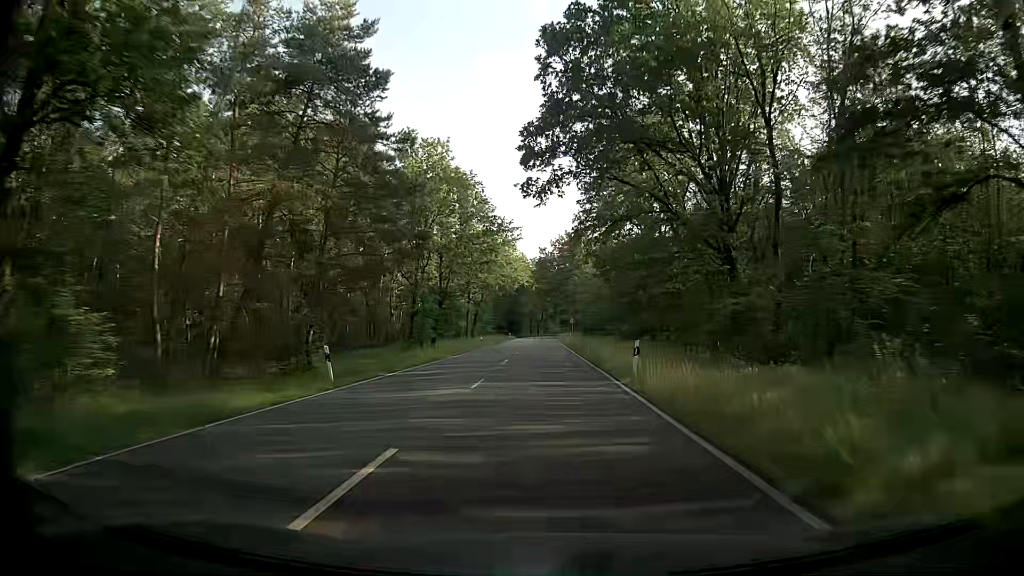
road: secondary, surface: asphalt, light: Day
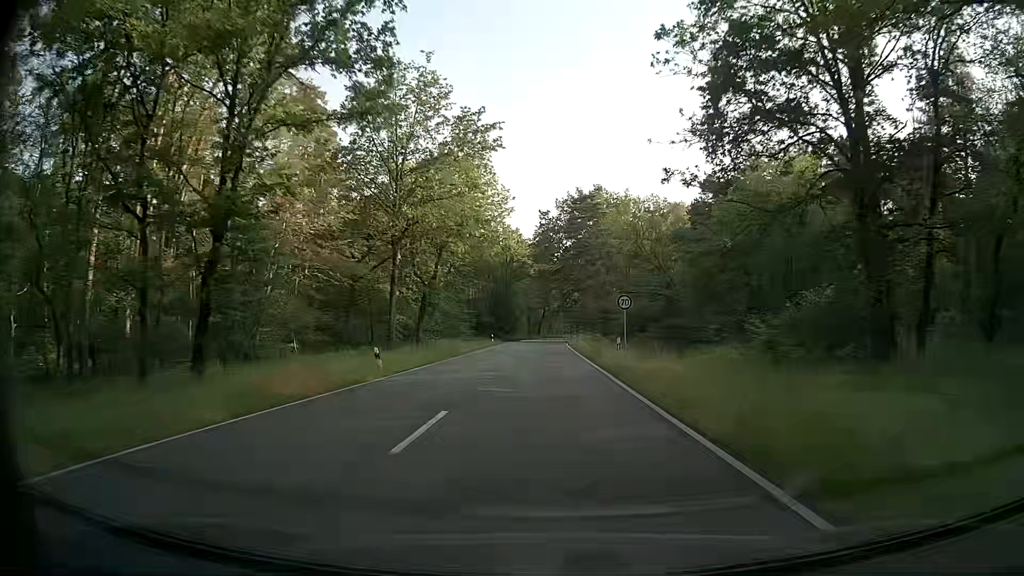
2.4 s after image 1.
(+0.2, +44.3) m; +1°
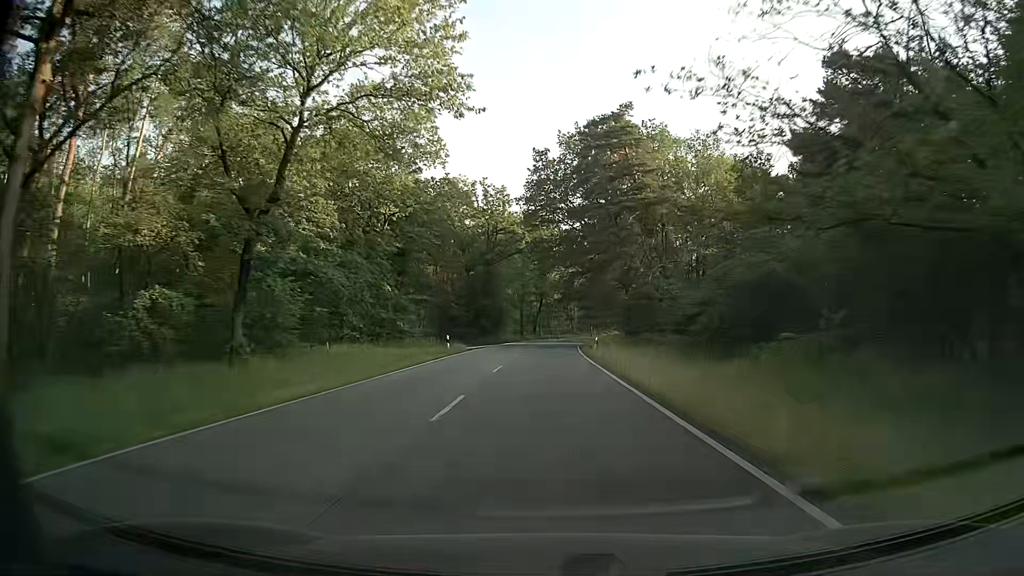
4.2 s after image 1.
(-0.2, +33.3) m; 0°
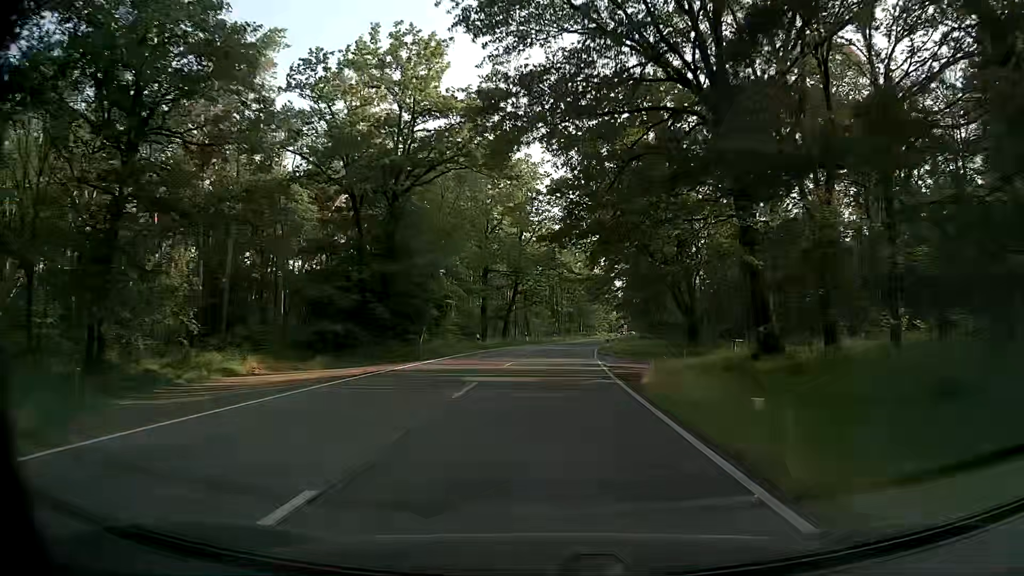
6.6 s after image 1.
(0.0, +44.4) m; 0°
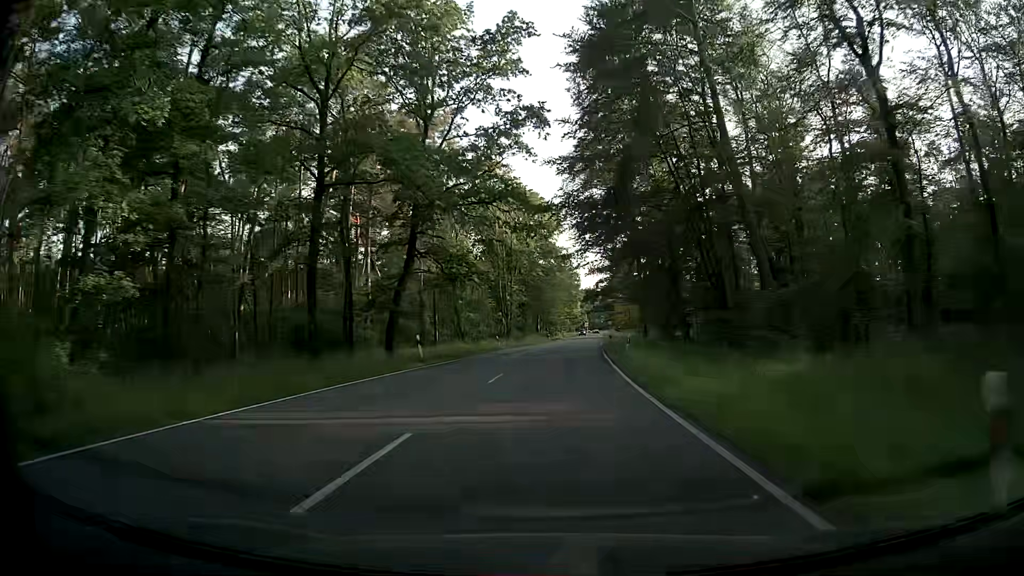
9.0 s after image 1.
(+2.0, +44.5) m; +5°
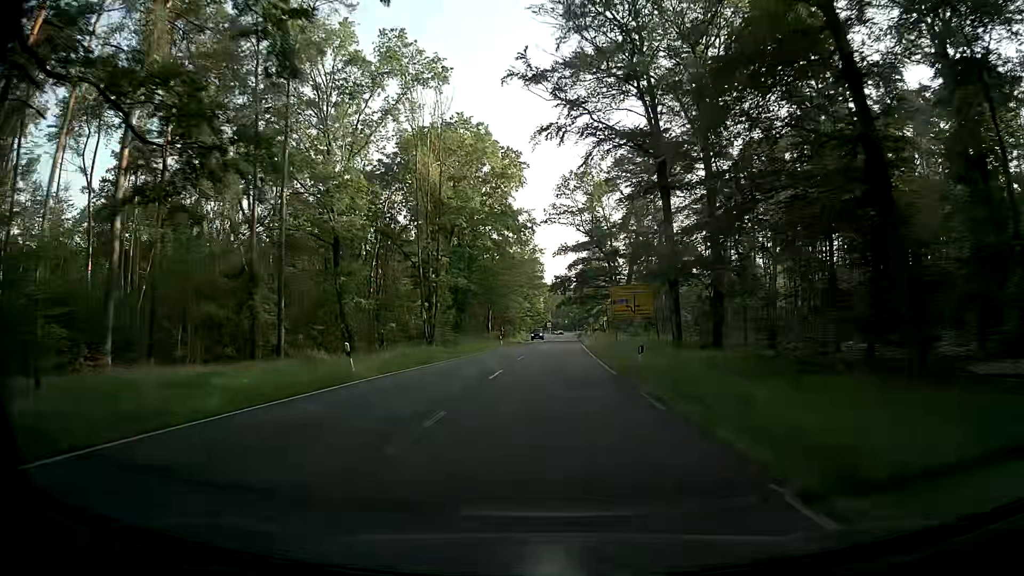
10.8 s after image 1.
(+0.7, +33.5) m; +3°
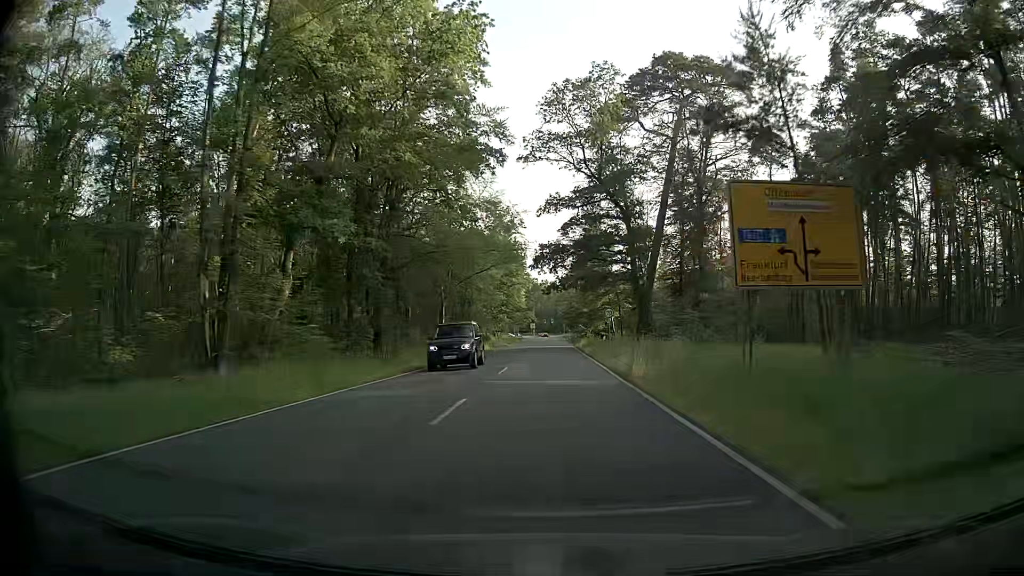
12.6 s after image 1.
(+0.6, +33.4) m; +1°
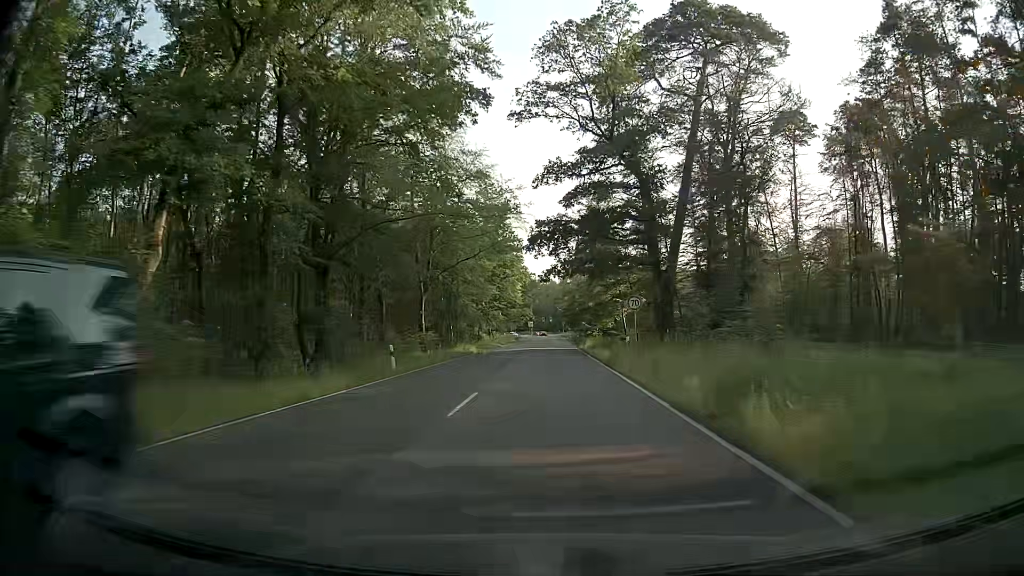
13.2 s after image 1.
(+0.1, +11.0) m; 0°
(0, +10) (0, +20) (0, +30) (0, +40) (0, +50) (0, +60) (+1, +70) (+1, +80) (+1, +90) (+1, +100) m
